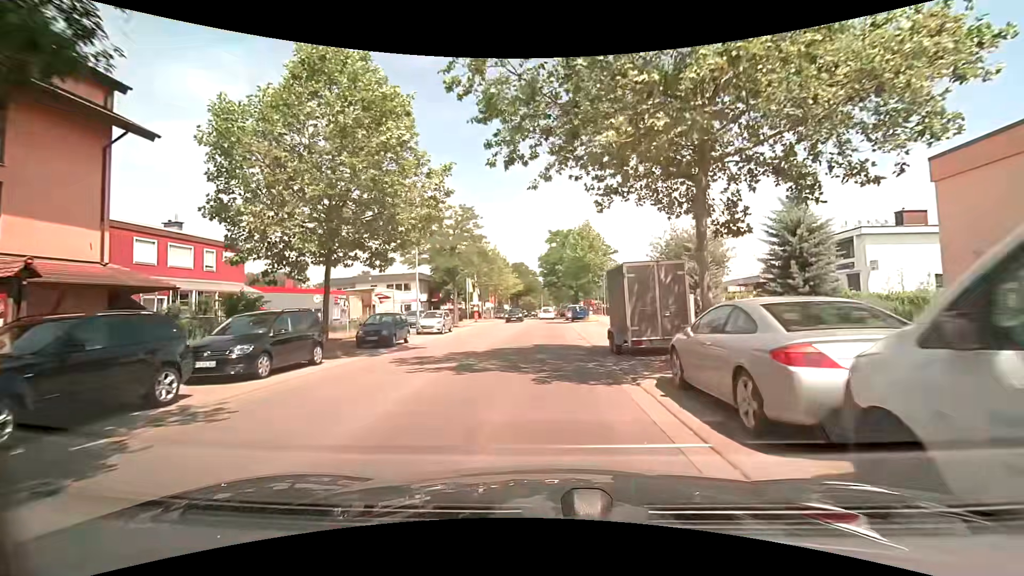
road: unclassified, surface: asphalt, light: Day
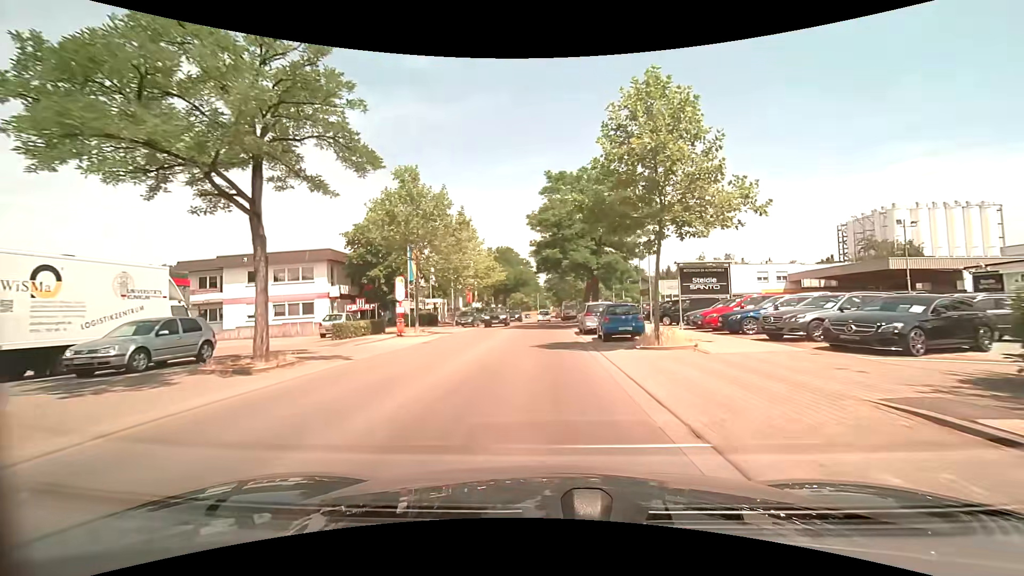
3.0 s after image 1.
(-0.1, +28.5) m; 0°
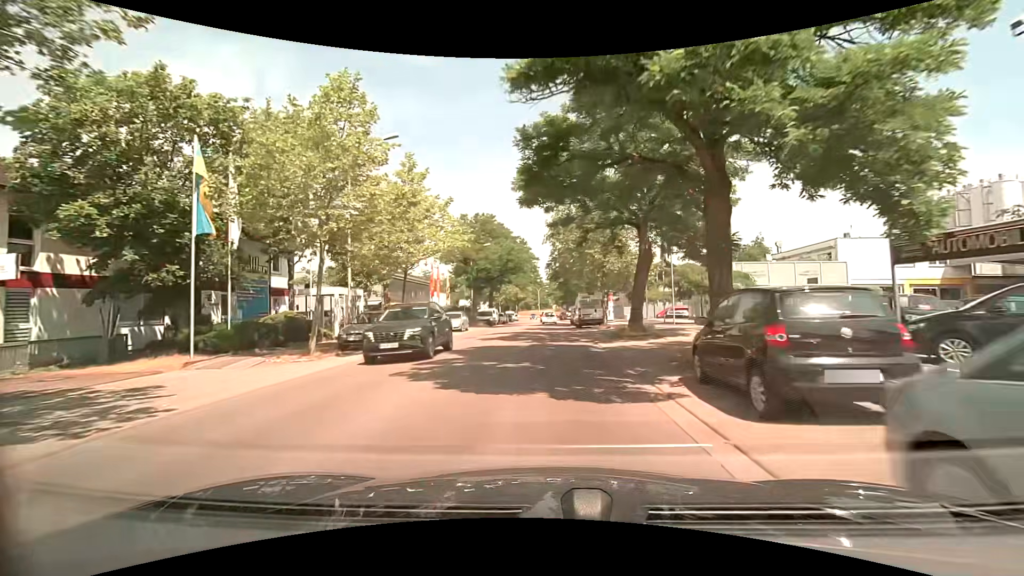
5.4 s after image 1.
(-0.2, +25.6) m; -1°
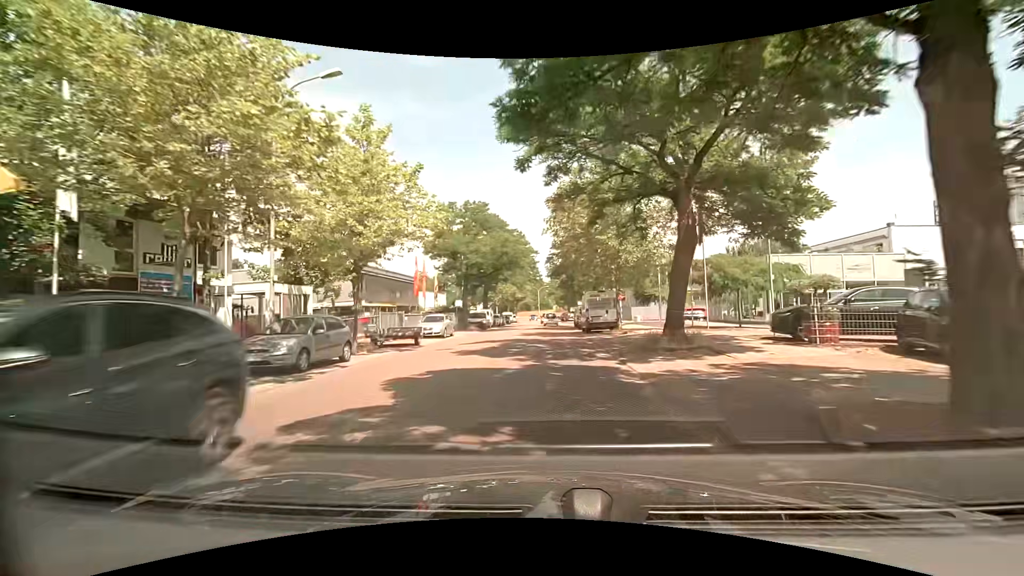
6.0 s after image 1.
(0.0, +6.4) m; 0°
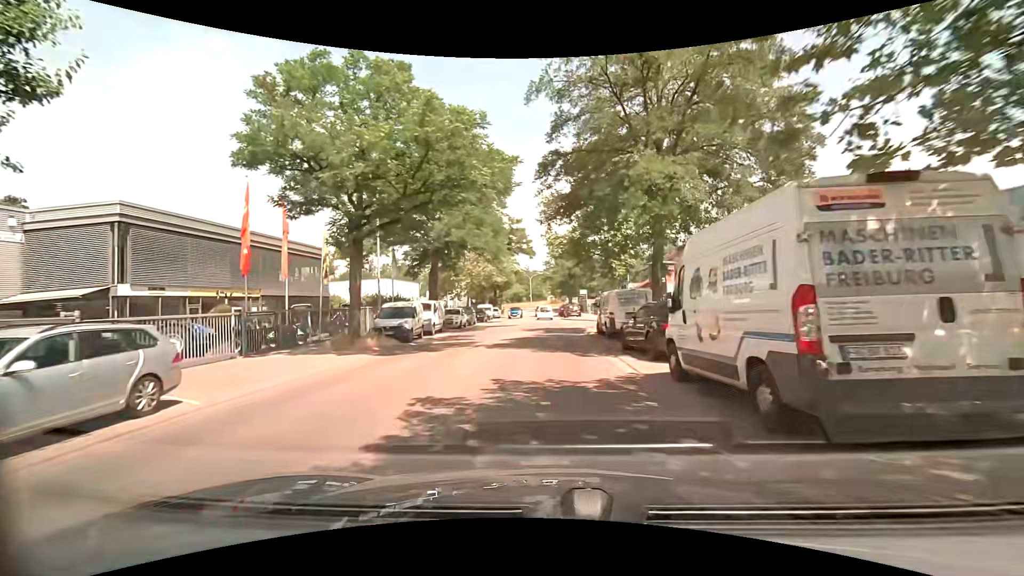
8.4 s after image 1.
(+0.2, +24.7) m; +1°
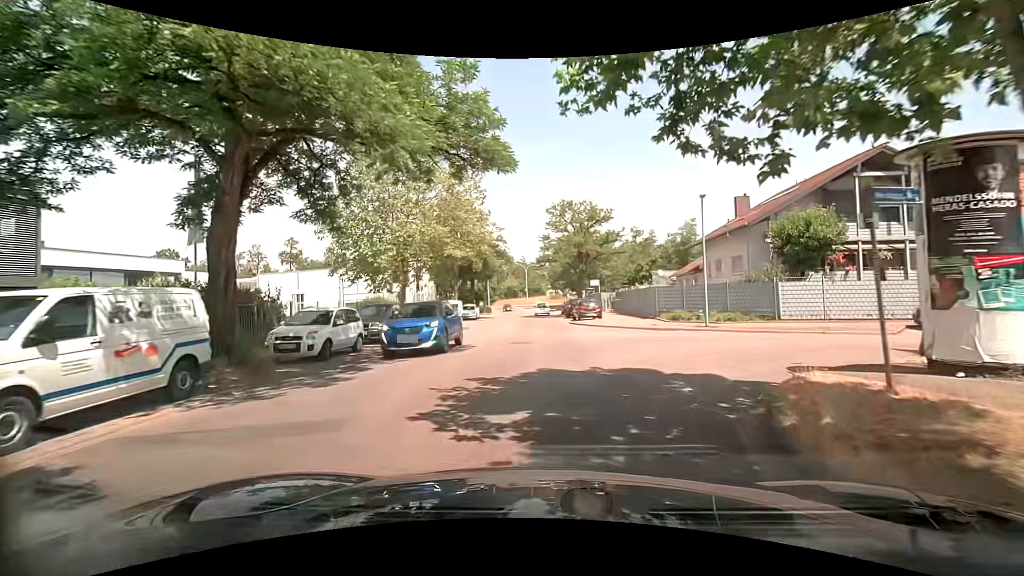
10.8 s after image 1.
(+0.1, +21.7) m; -1°
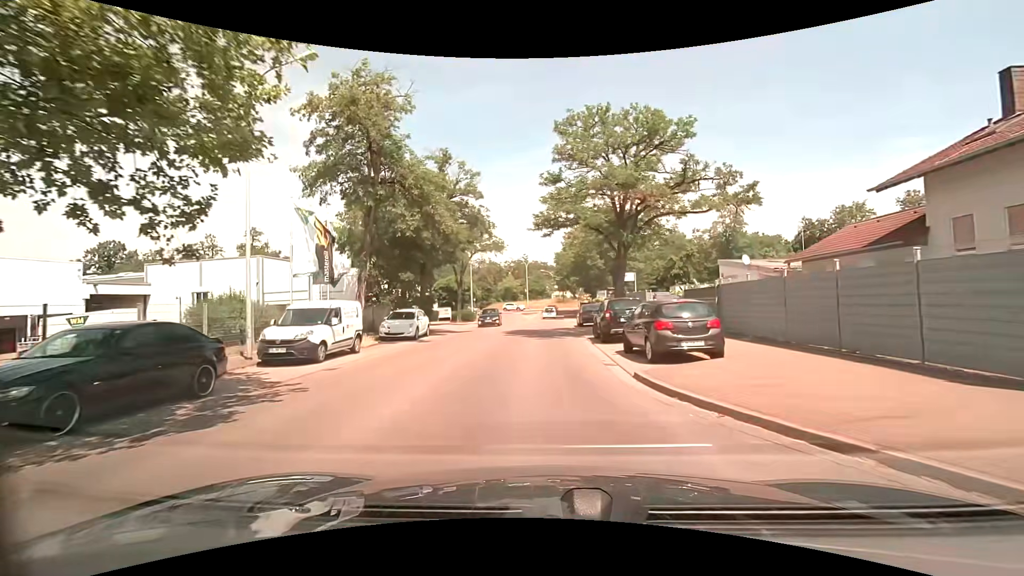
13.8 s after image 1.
(+0.5, +23.2) m; +1°
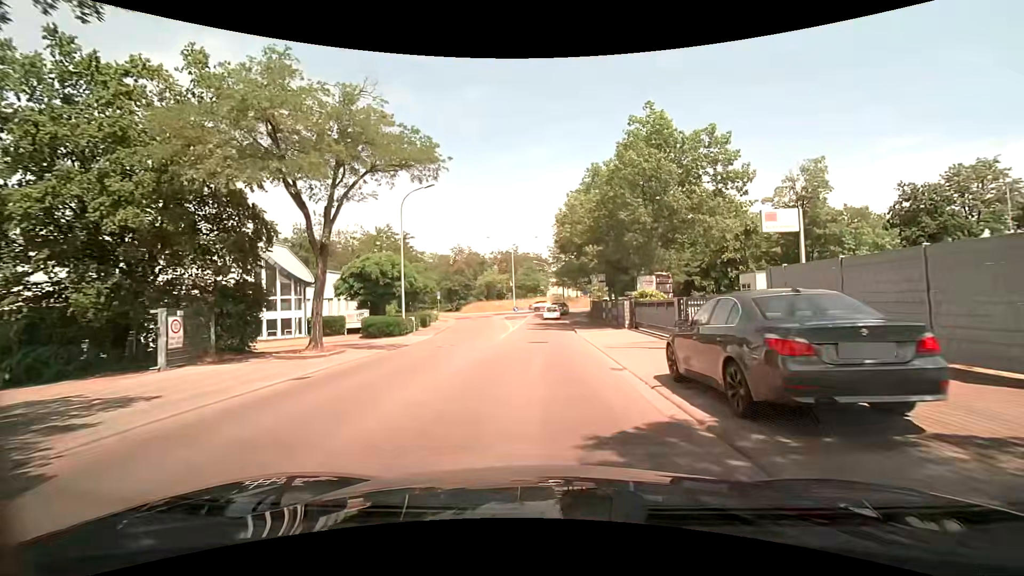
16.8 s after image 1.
(-0.2, +27.1) m; 0°
(0, +10) (0, +20) (0, +30) (0, +40) (0, +50) (+1, +60) (+4, +69) (+12, +76) (+21, +80) (+30, +83) m
